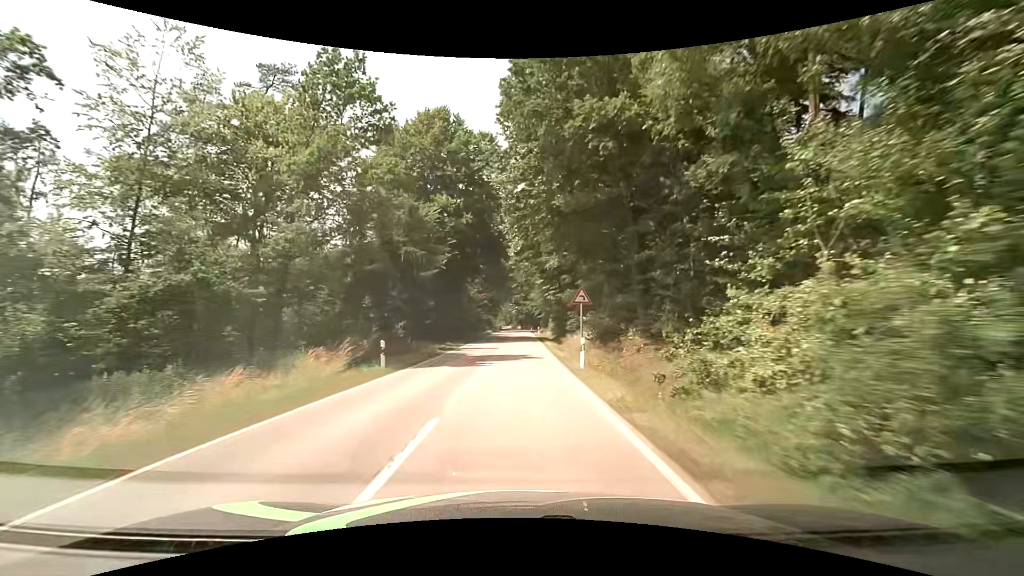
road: secondary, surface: asphalt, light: Day
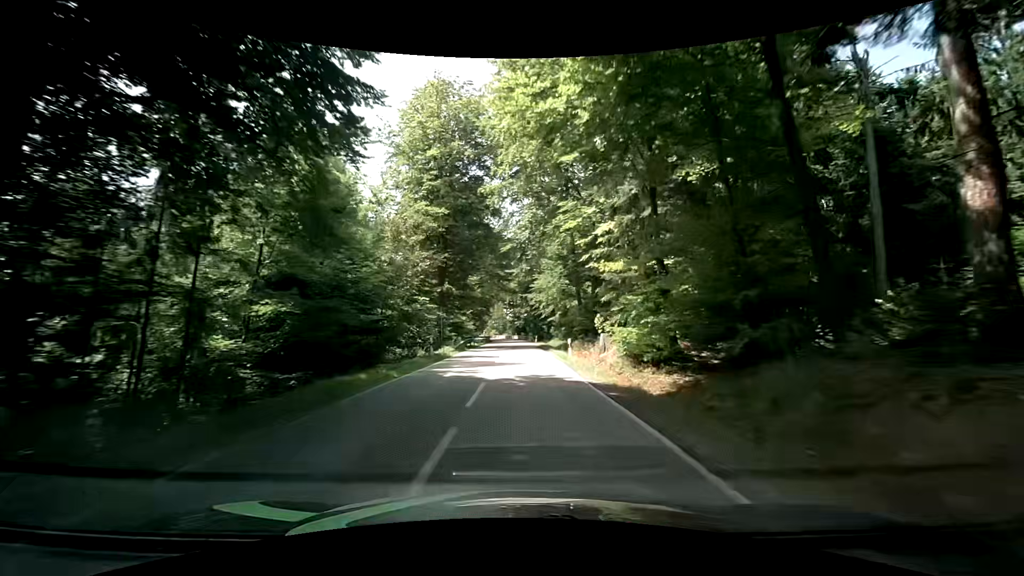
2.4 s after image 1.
(+0.1, +42.3) m; 0°
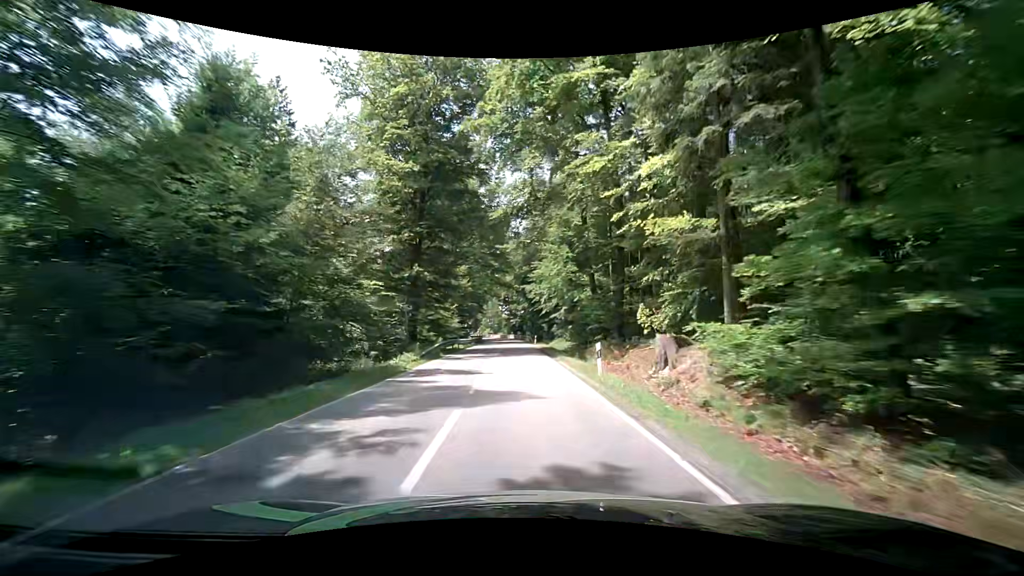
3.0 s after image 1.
(+0.1, +10.4) m; +1°
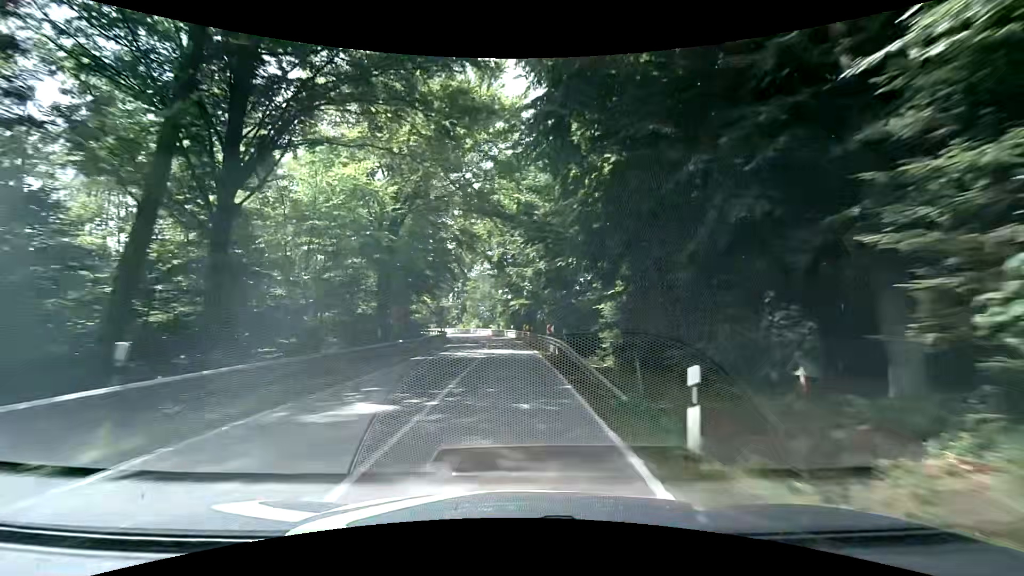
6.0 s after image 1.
(+0.1, +50.1) m; 0°
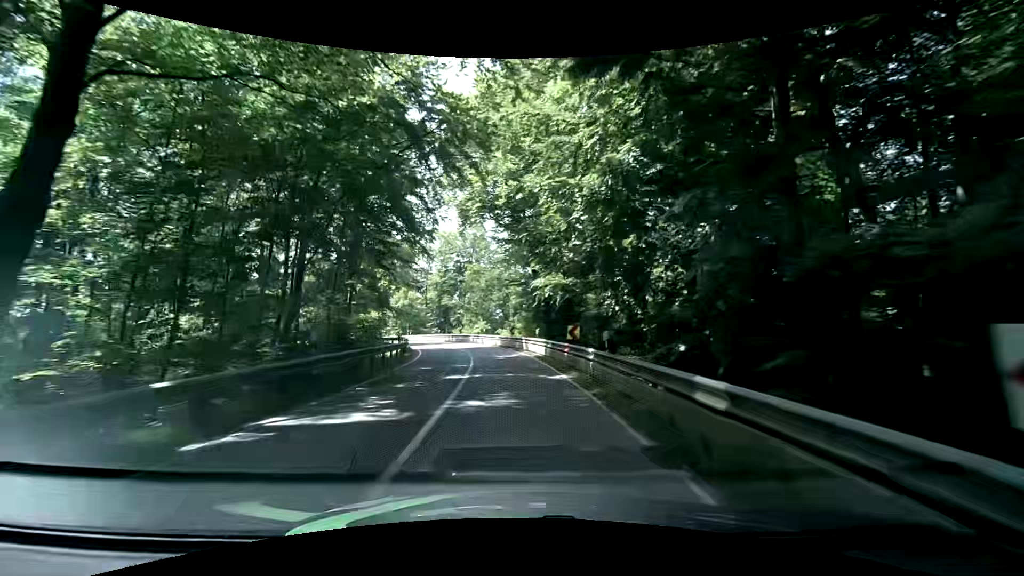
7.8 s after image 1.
(-0.5, +26.5) m; -3°
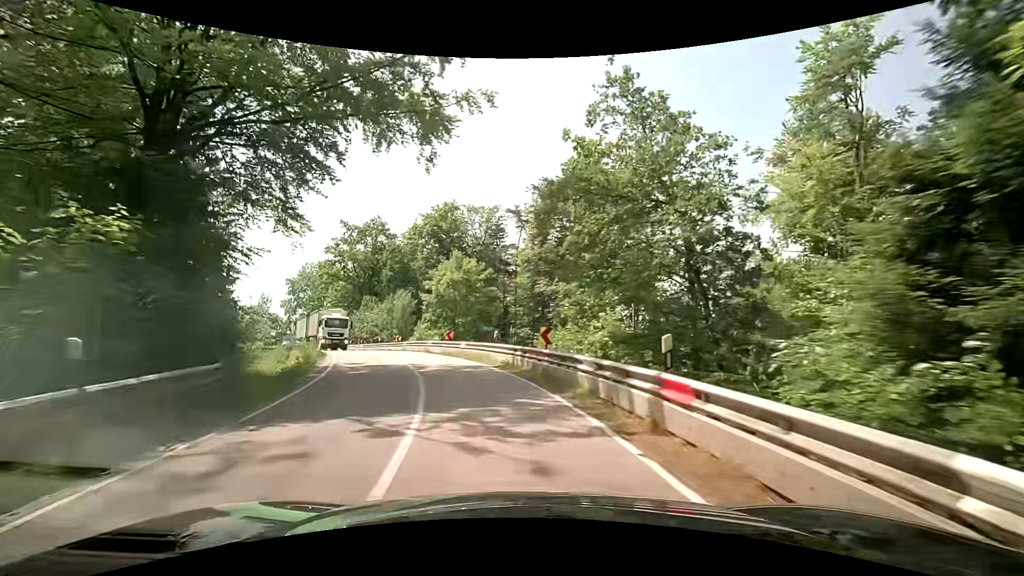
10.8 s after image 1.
(-2.3, +34.8) m; -9°
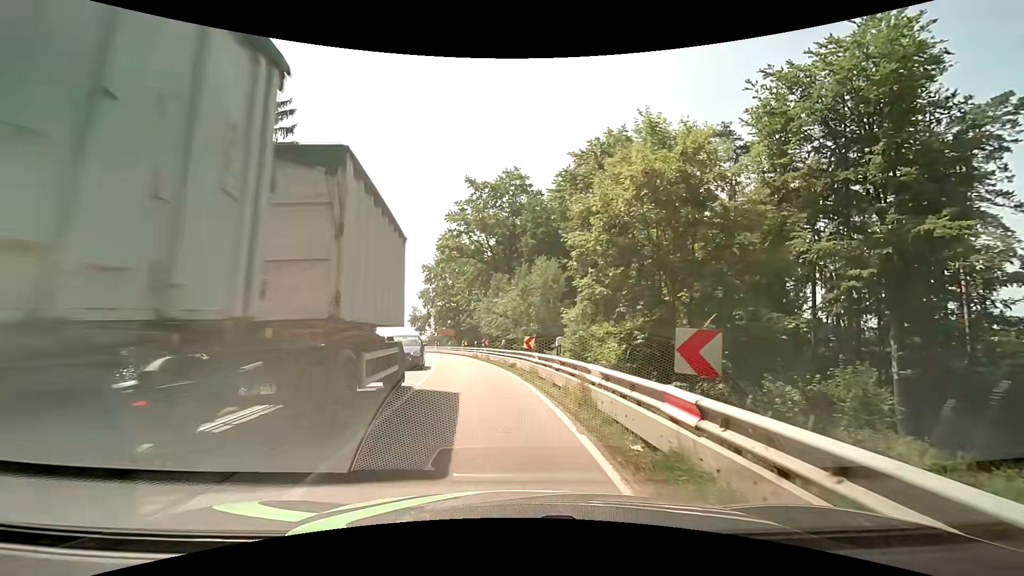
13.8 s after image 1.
(-4.3, +23.7) m; -21°
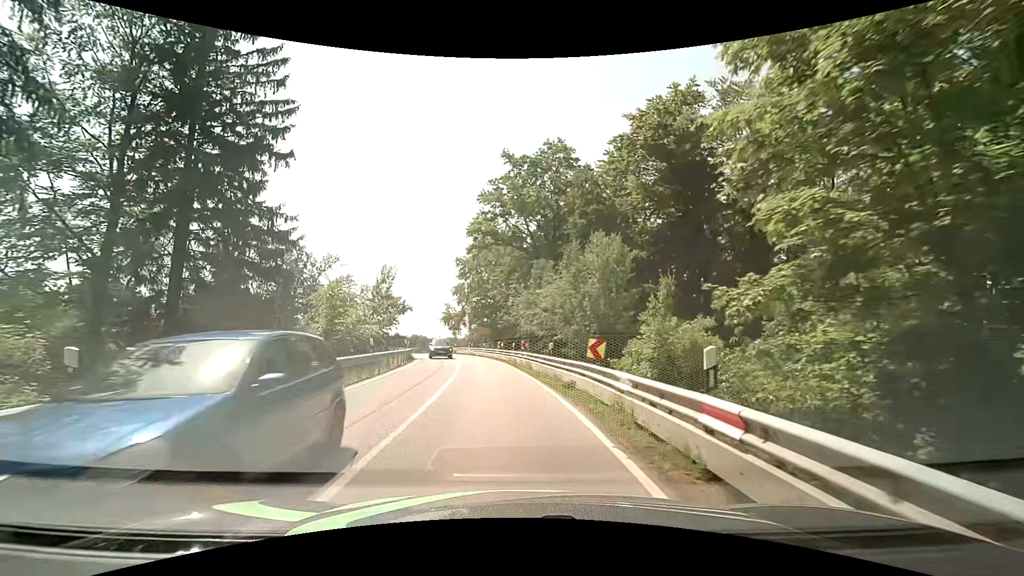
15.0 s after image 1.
(-0.4, +8.2) m; -6°
(0, +10) (0, +20) (-1, +30) (-3, +40) (-5, +50) (-7, +59) (-10, +69) (-13, +78) (-17, +88) (-20, +97) m
